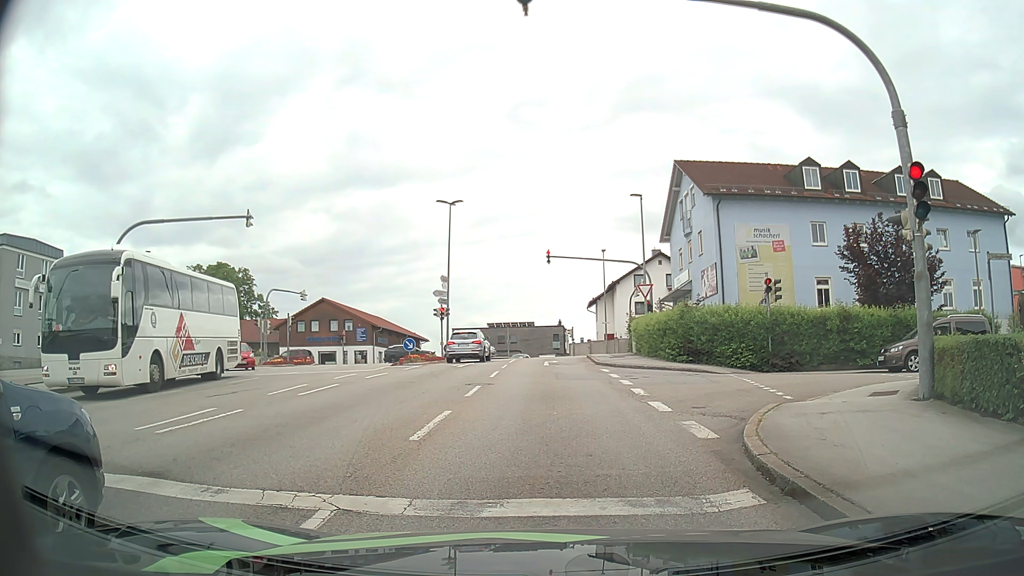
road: tertiary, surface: asphalt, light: Day
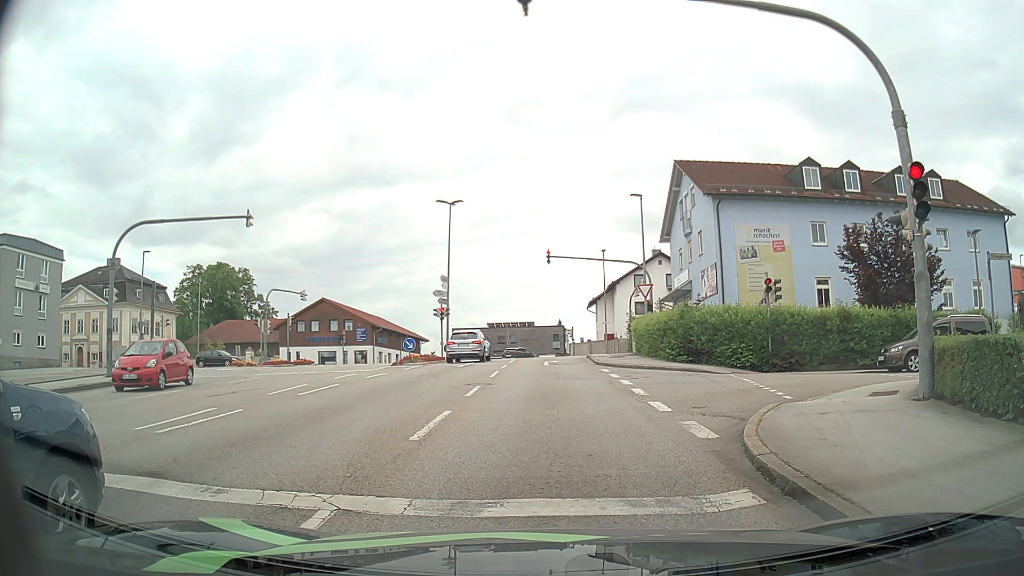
(0.0, 0.0) m; 0°
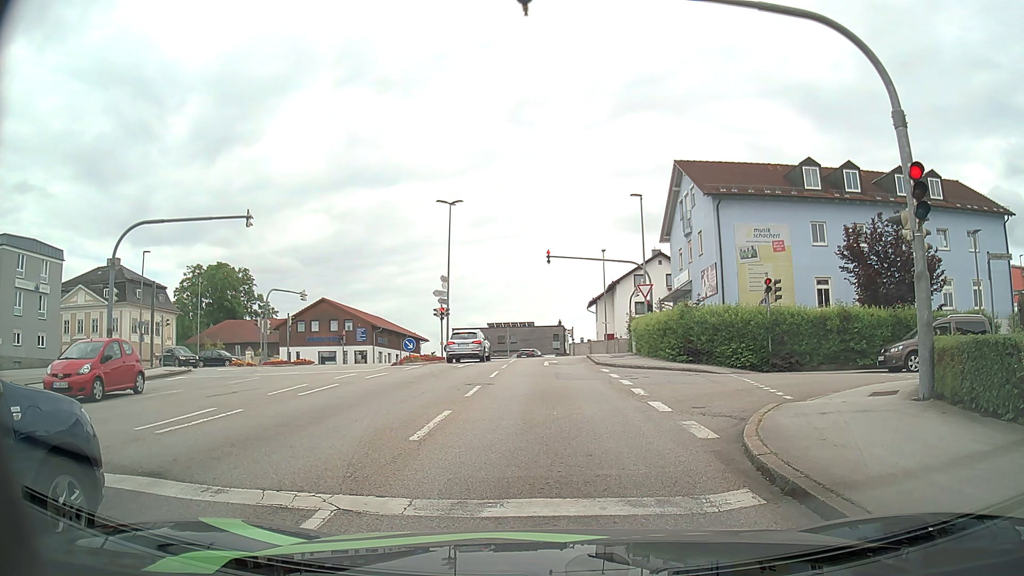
(0.0, 0.0) m; 0°
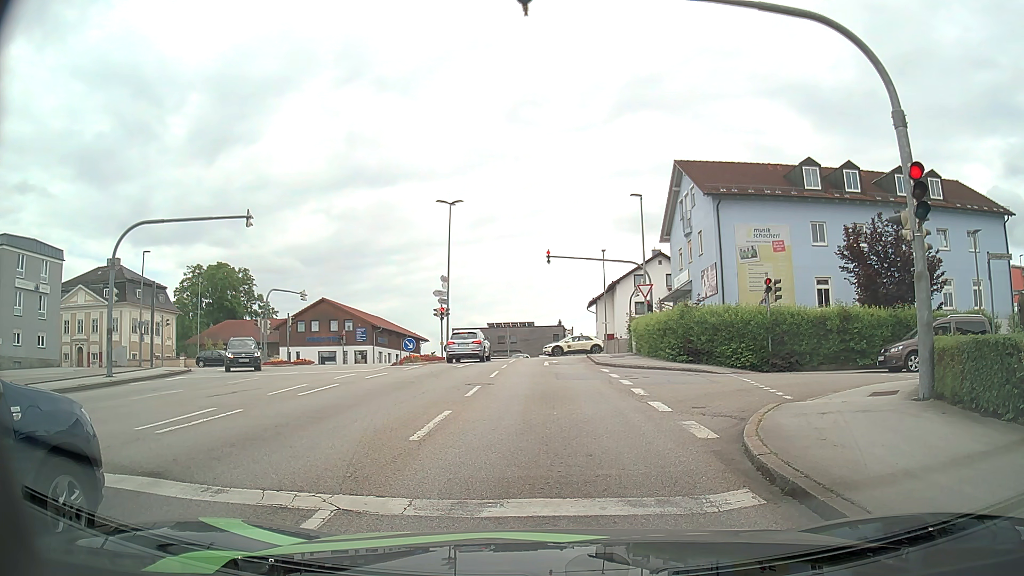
(0.0, 0.0) m; 0°
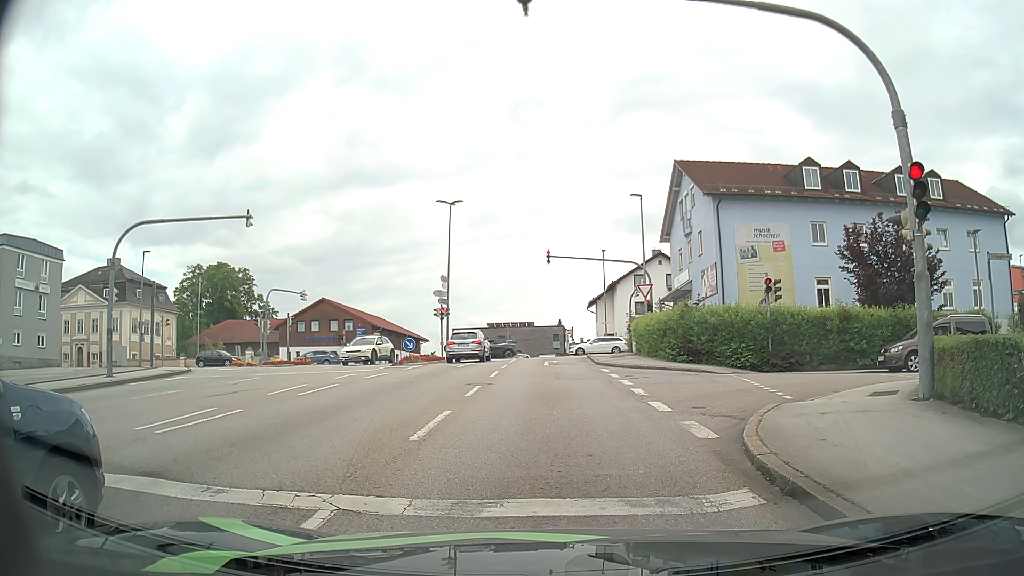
(0.0, 0.0) m; 0°
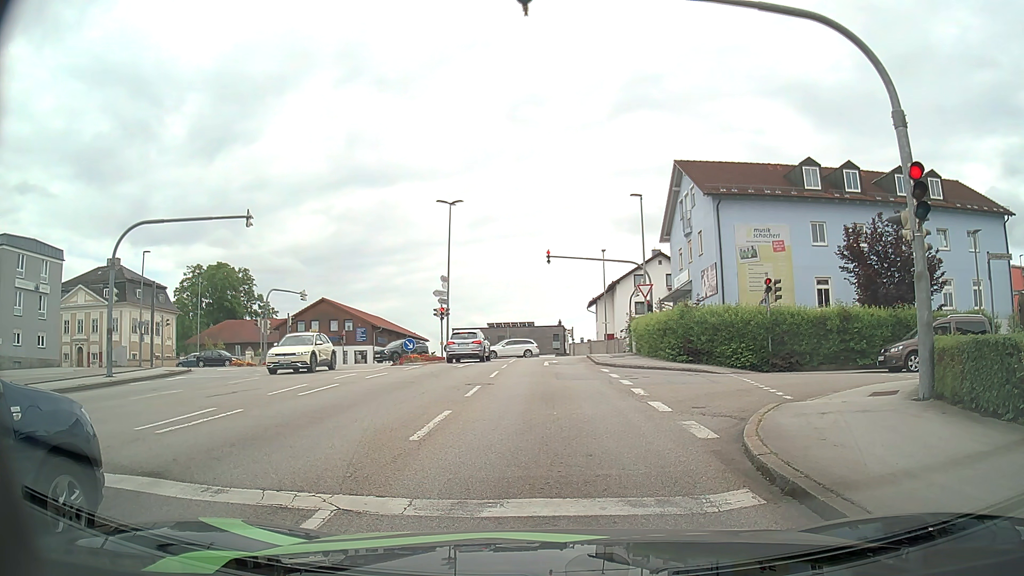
(0.0, 0.0) m; 0°
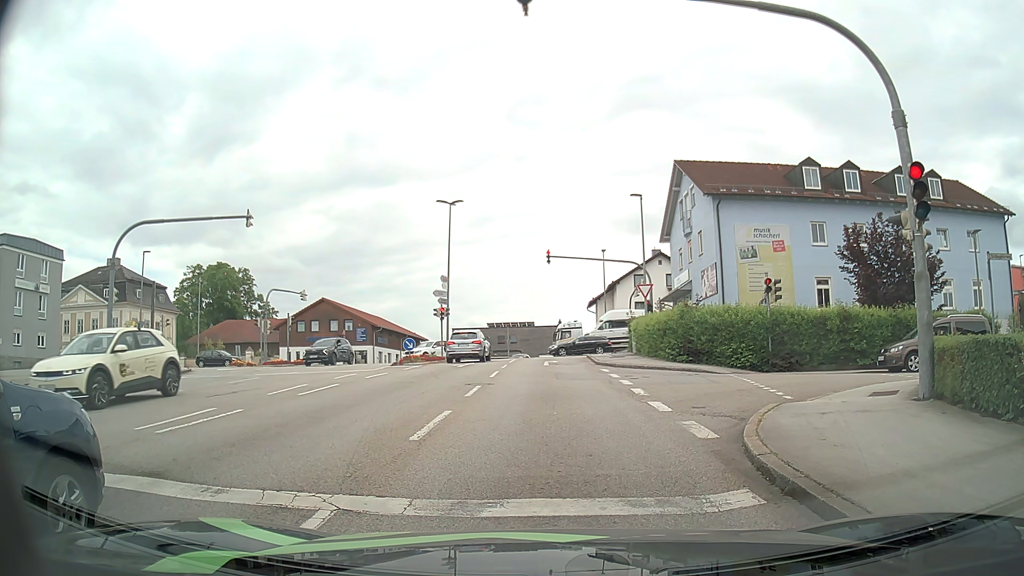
(0.0, 0.0) m; 0°
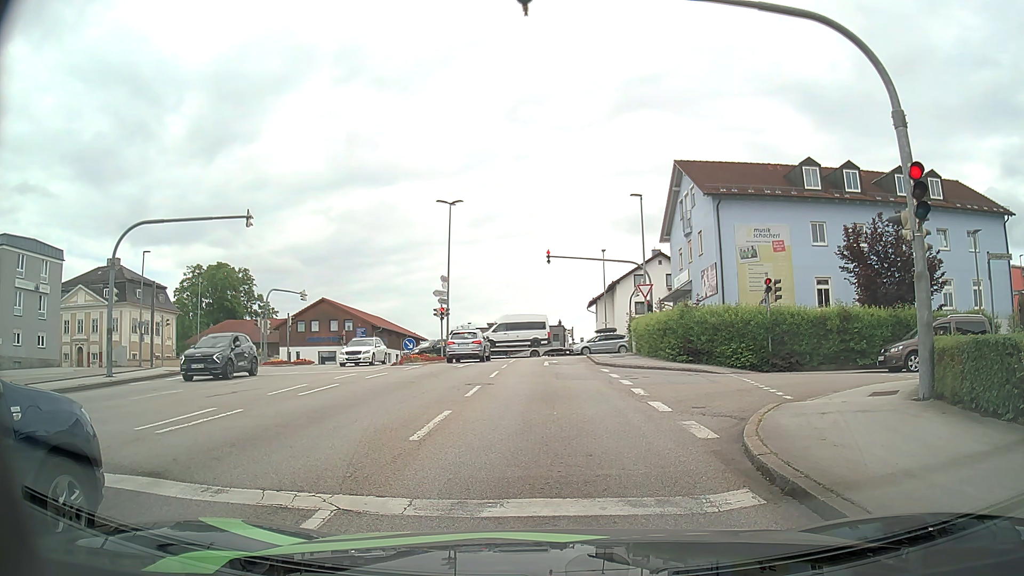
(0.0, 0.0) m; 0°
